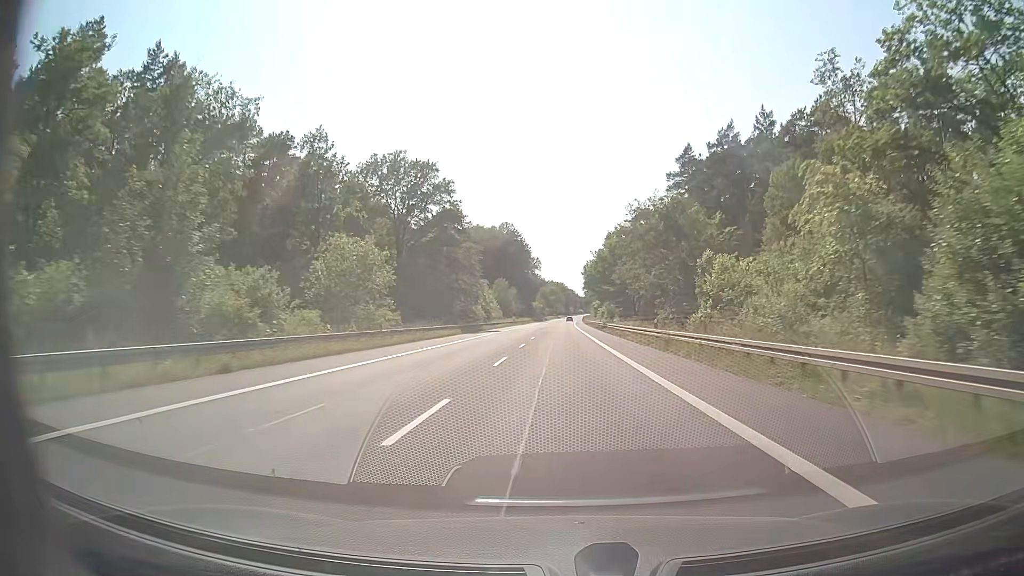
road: secondary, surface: asphalt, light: Day
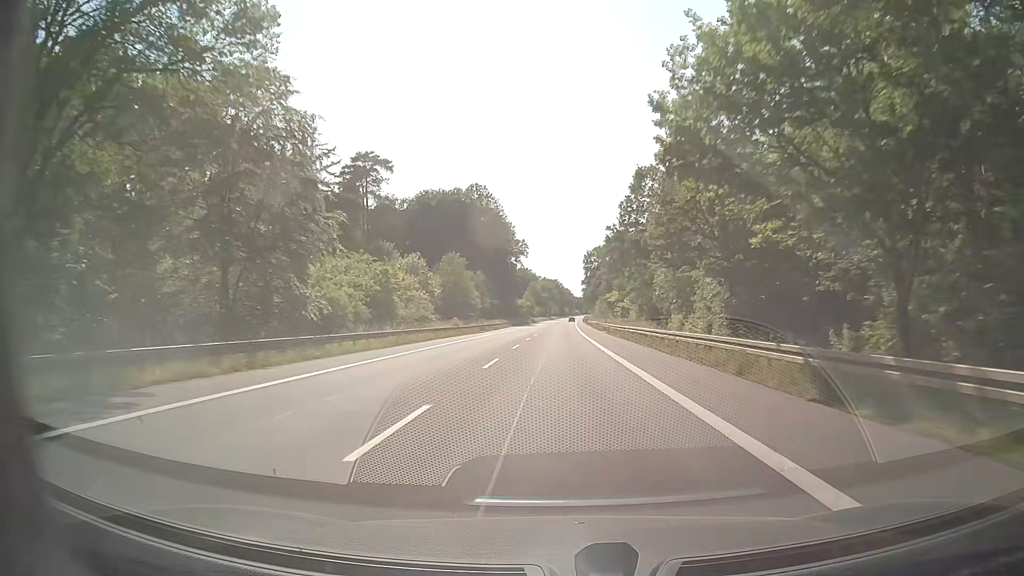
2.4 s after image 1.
(+0.3, +60.9) m; +1°
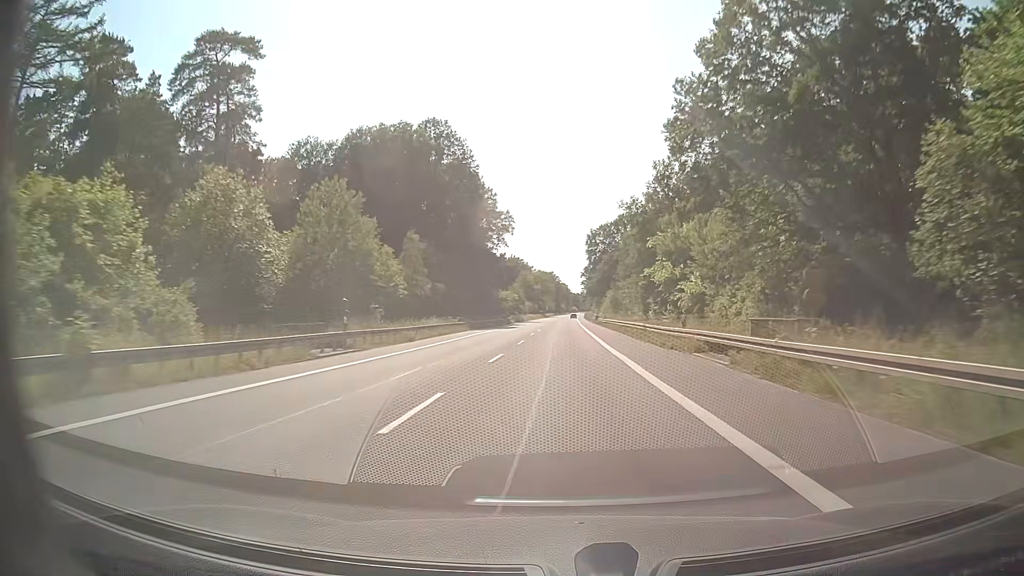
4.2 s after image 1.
(+0.1, +46.5) m; 0°
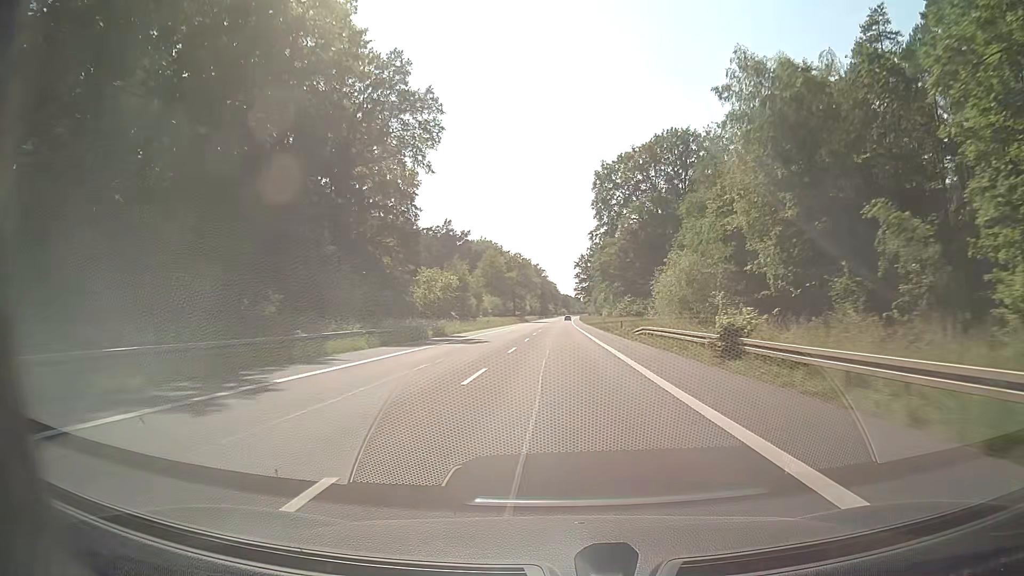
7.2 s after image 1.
(+0.6, +78.3) m; +1°
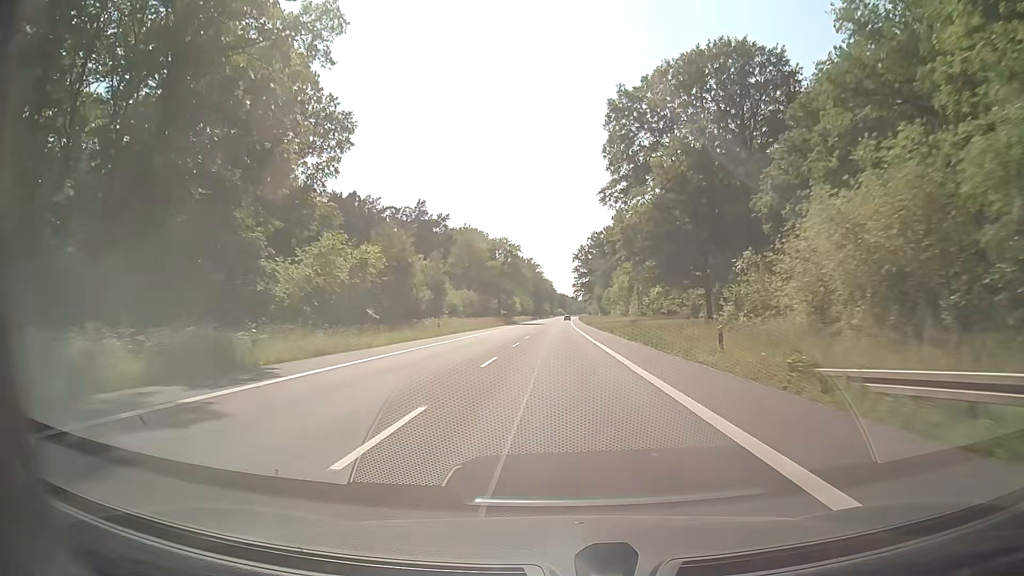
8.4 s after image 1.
(+0.2, +31.5) m; +1°
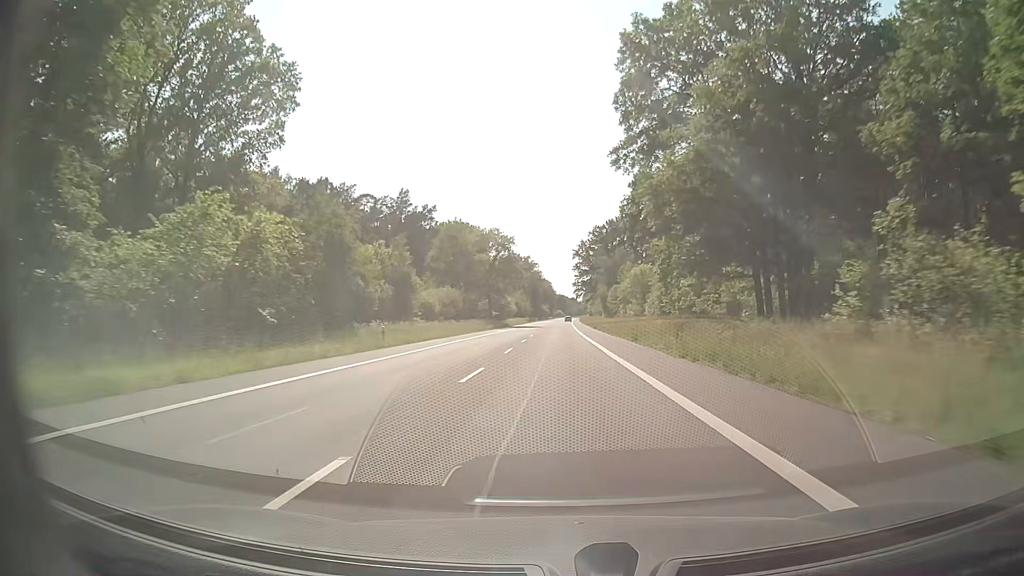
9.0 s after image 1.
(0.0, +15.7) m; 0°
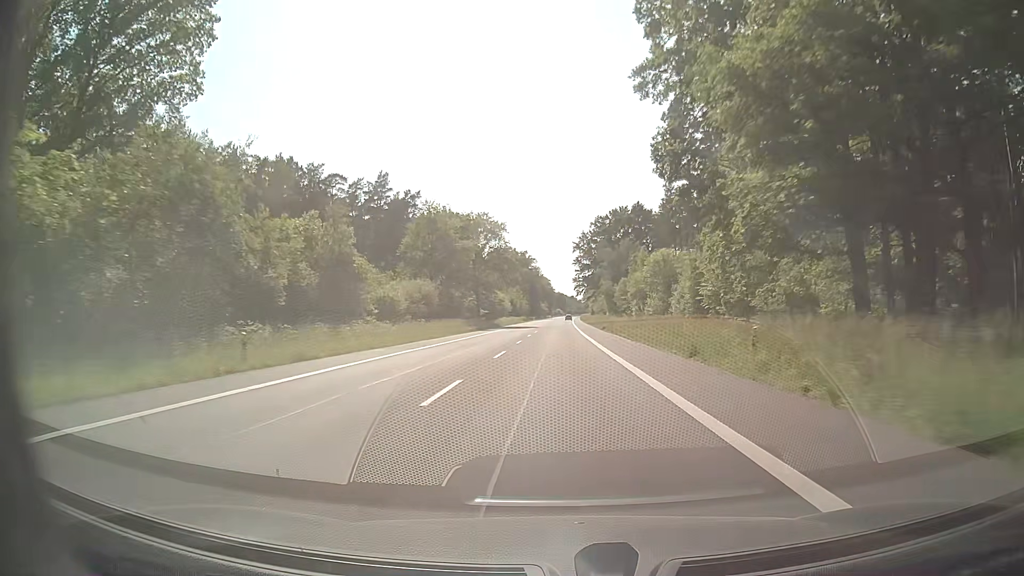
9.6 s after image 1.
(-0.1, +15.8) m; 0°
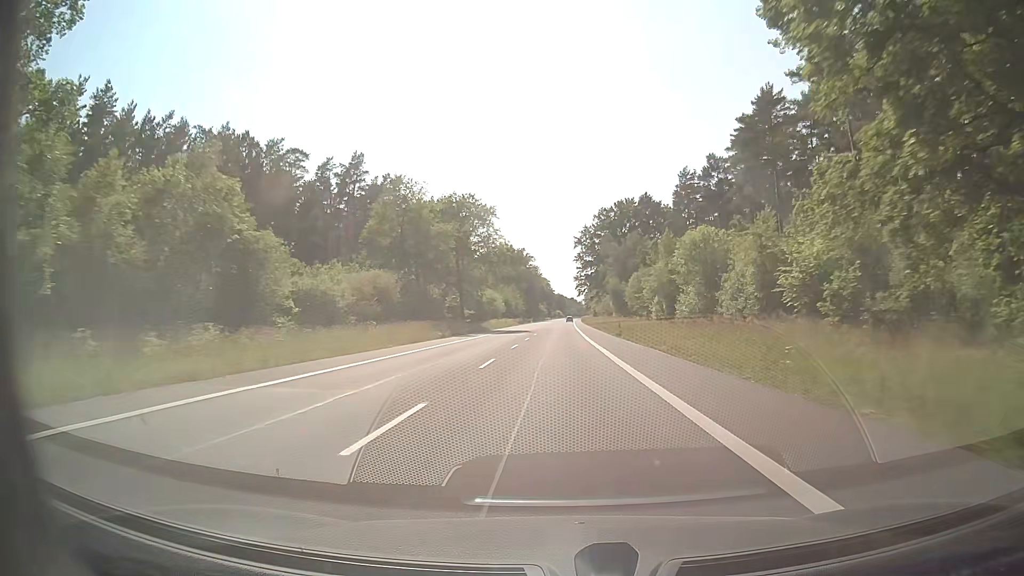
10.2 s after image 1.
(0.0, +15.8) m; 0°
(0, +10) (0, +20) (0, +30) (0, +40) (0, +50) (0, +60) (0, +70) (0, +80) (0, +90) (0, +100) m
